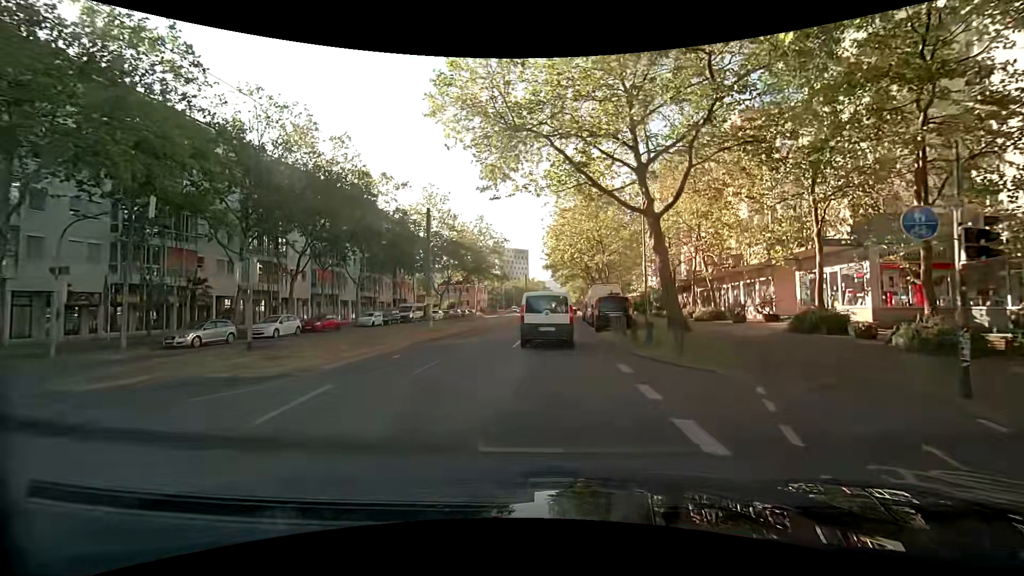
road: tertiary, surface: asphalt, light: Day
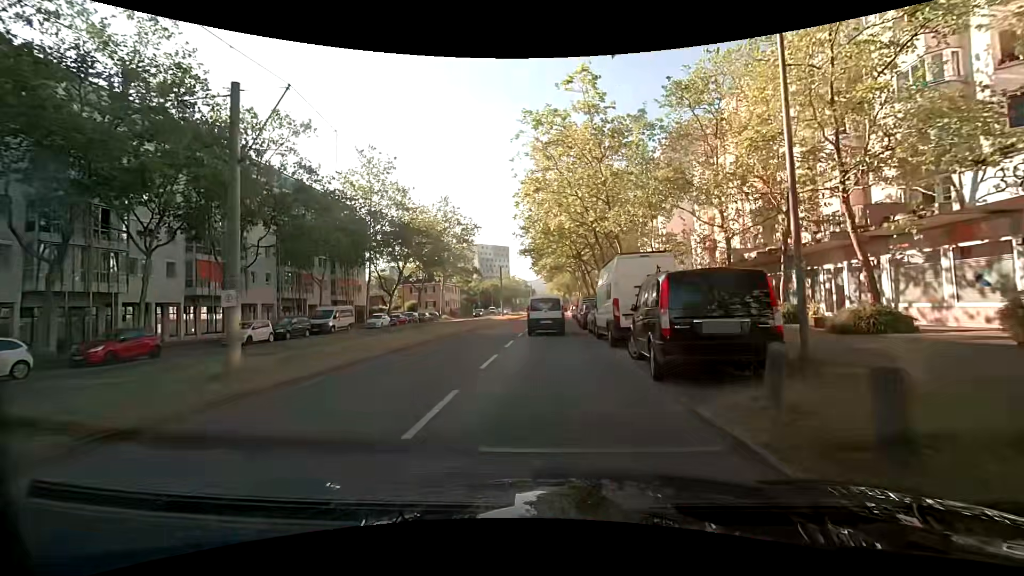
(+0.3, +17.4) m; +2°
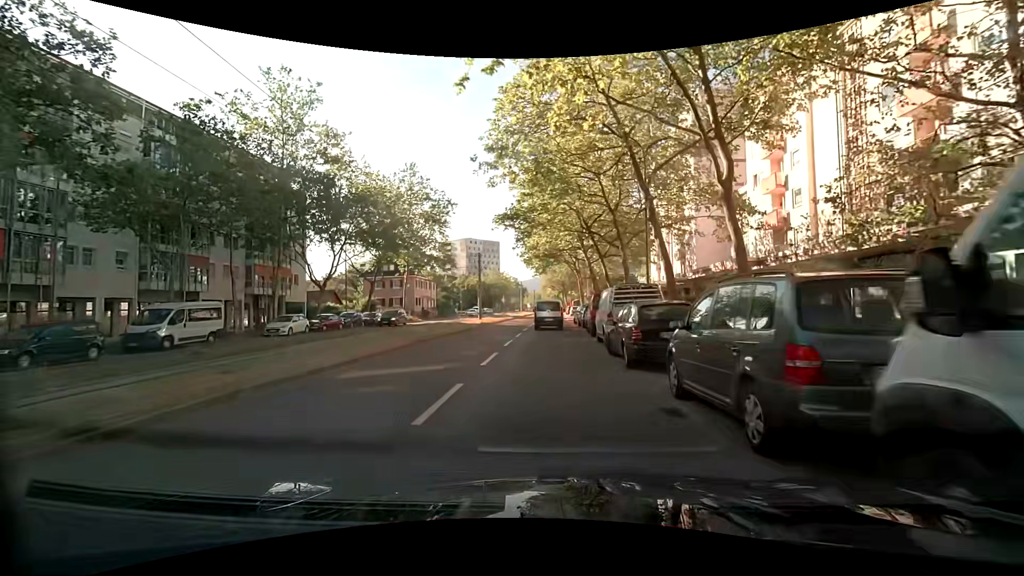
(-0.1, +17.2) m; -1°
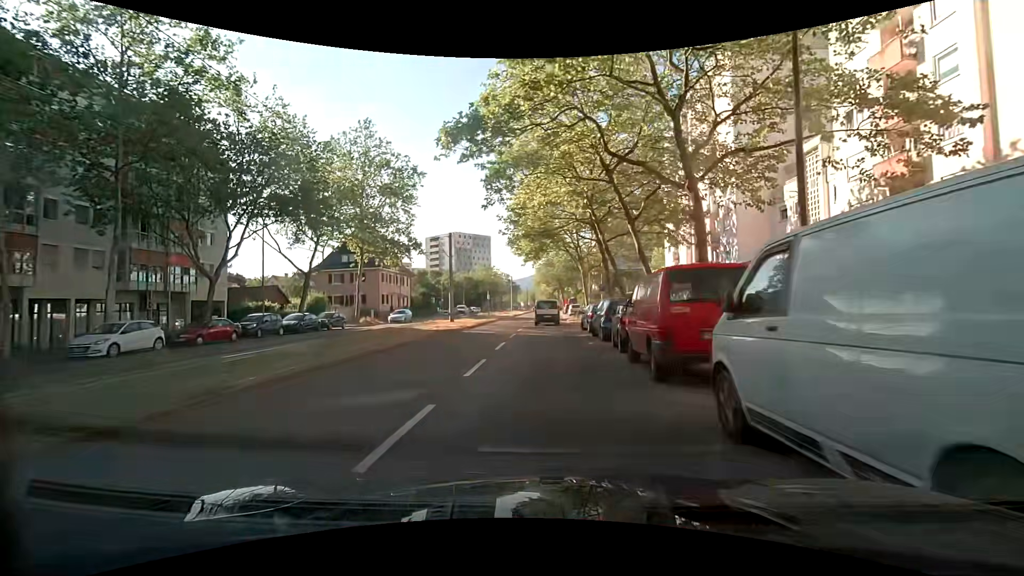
(+0.2, +13.9) m; +1°
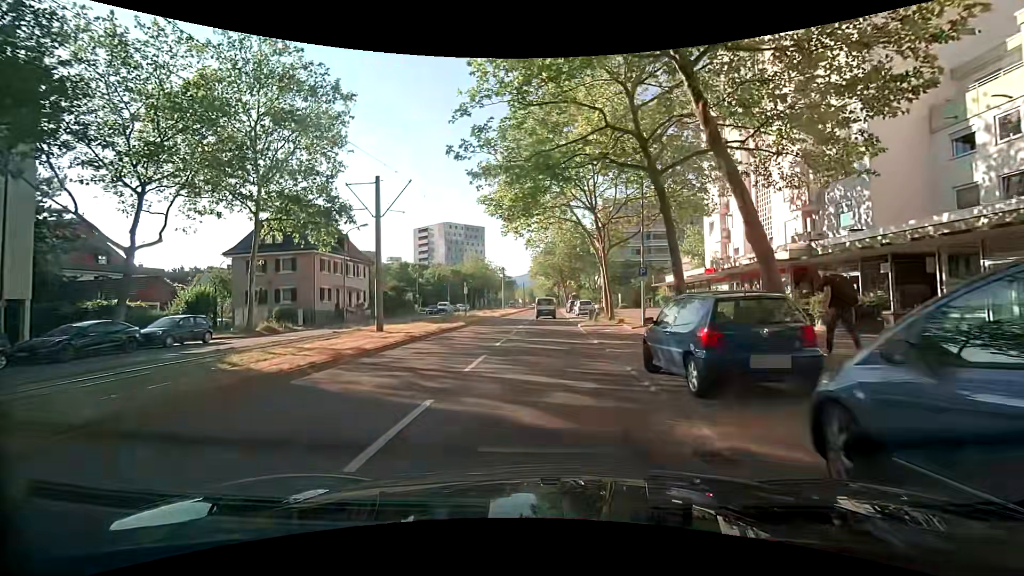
(+0.1, +17.4) m; +1°
